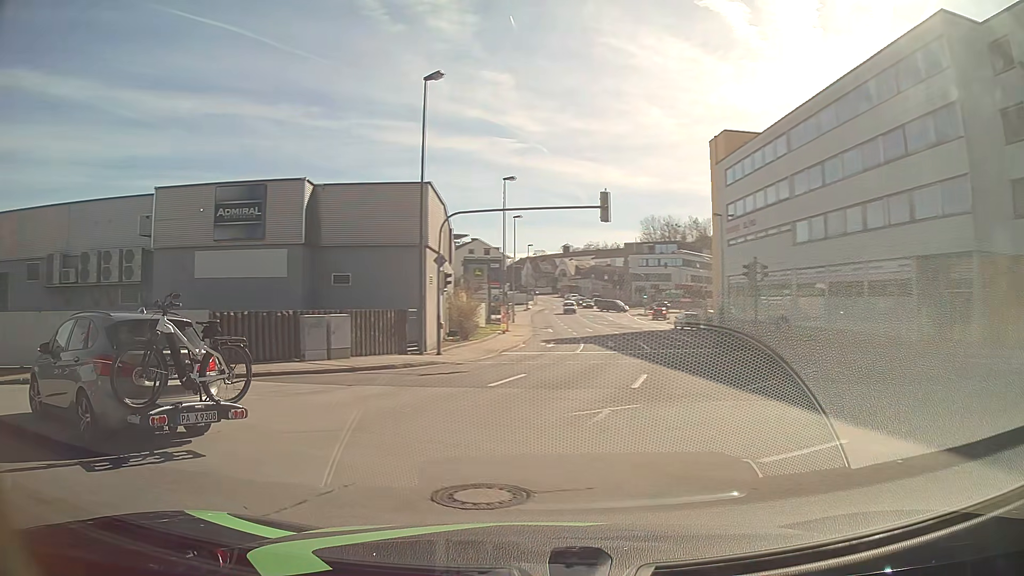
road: tertiary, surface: asphalt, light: Day
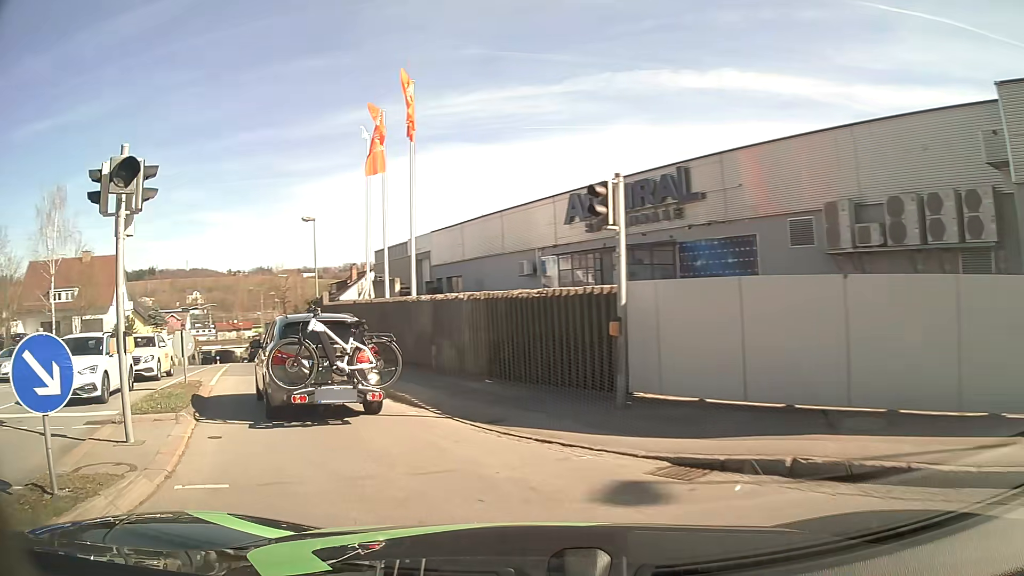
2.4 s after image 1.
(-6.9, +9.6) m; -67°
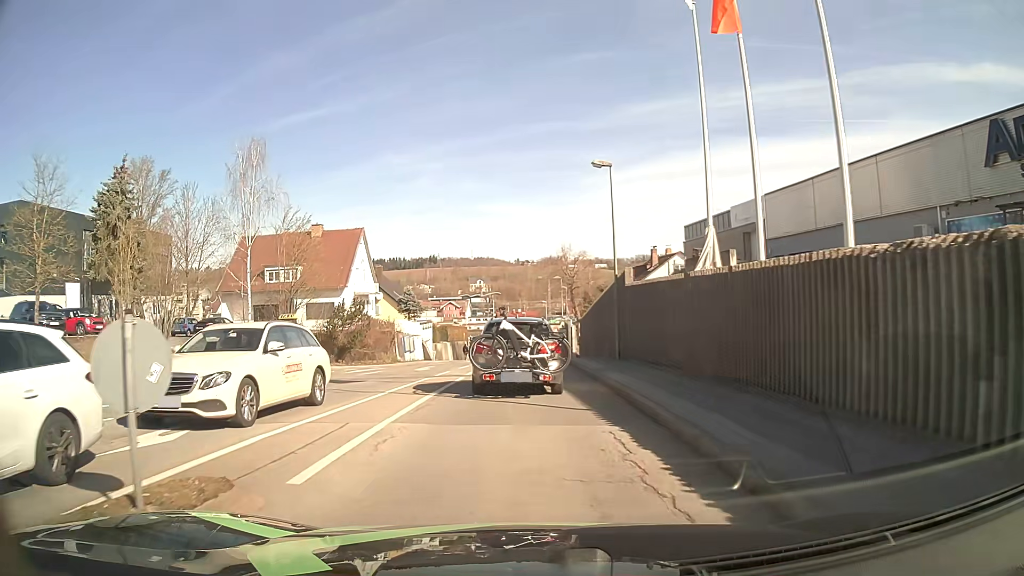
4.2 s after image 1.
(-3.4, +11.5) m; -26°
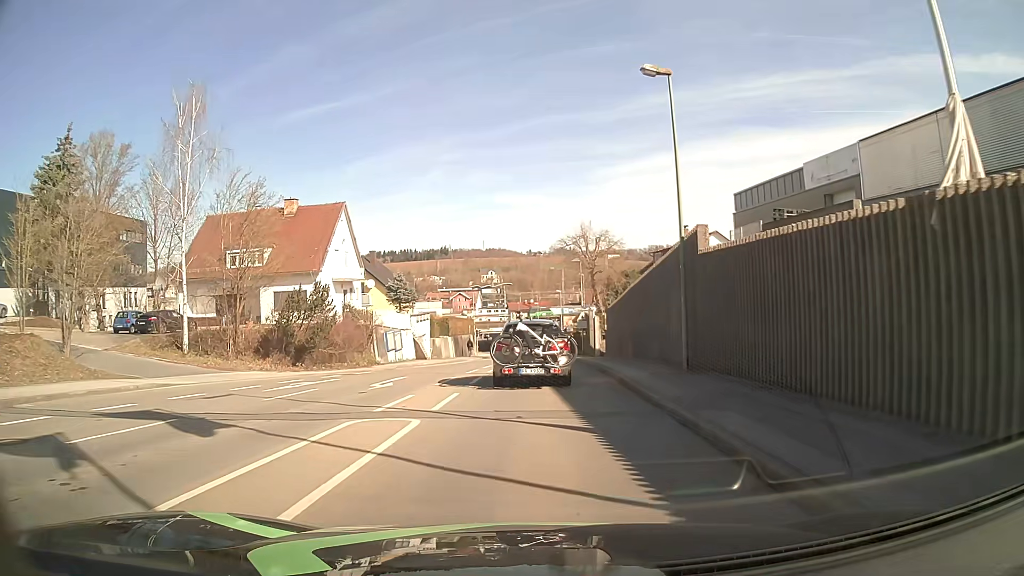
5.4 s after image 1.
(-0.2, +9.9) m; -1°
(0, +10) (0, +20) (0, +30) (0, +40) (+1, +50) (+1, +60) (0, +70) (0, +80) (+1, +90) (+7, +98) m
